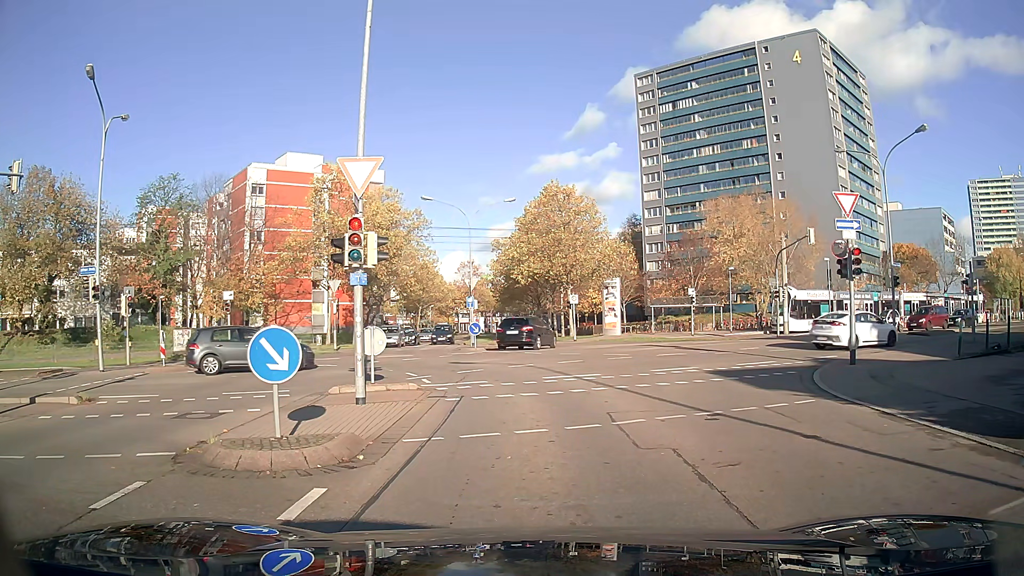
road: residential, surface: asphalt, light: Day
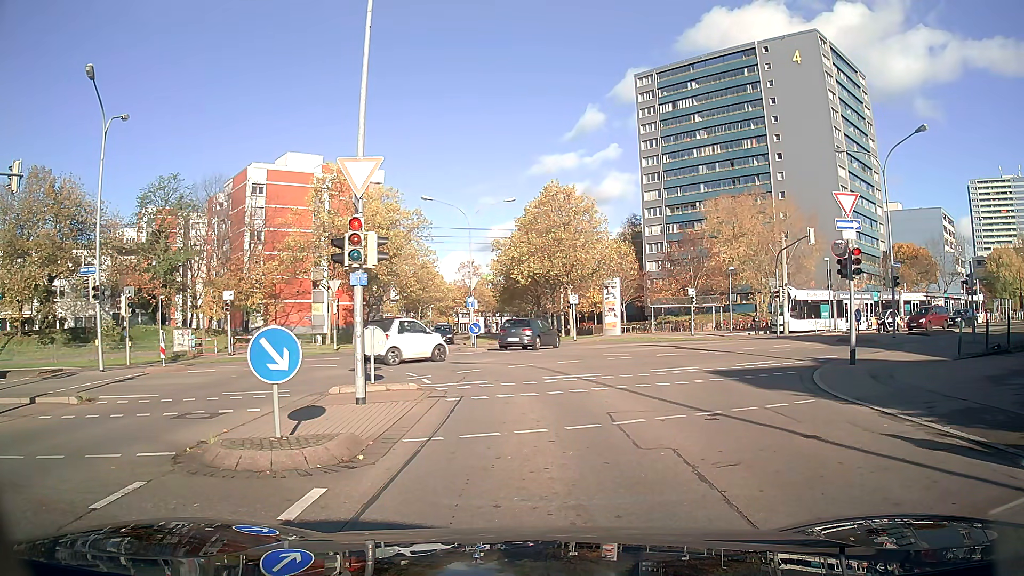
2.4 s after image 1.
(0.0, 0.0) m; 0°
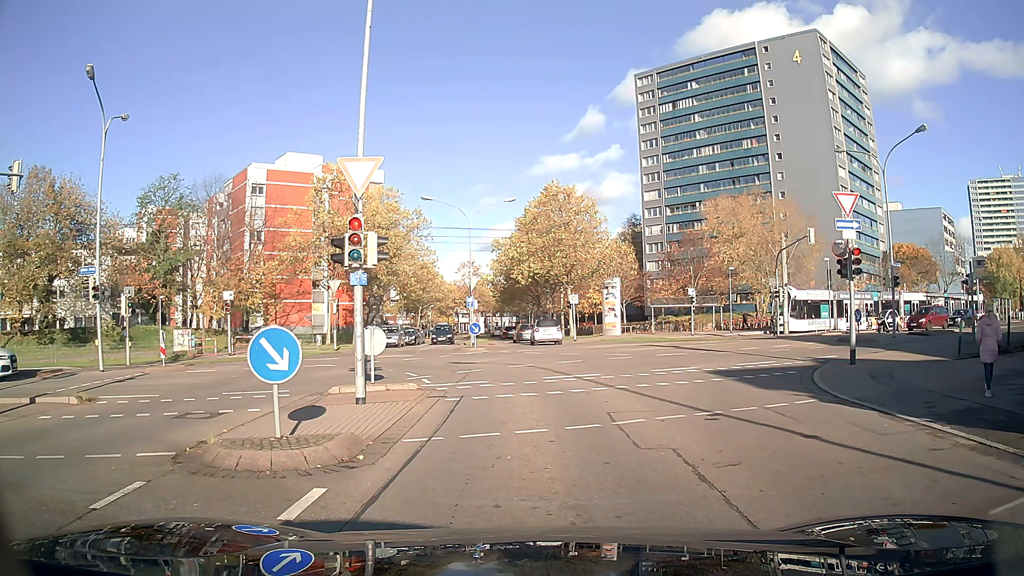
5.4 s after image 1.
(0.0, 0.0) m; 0°
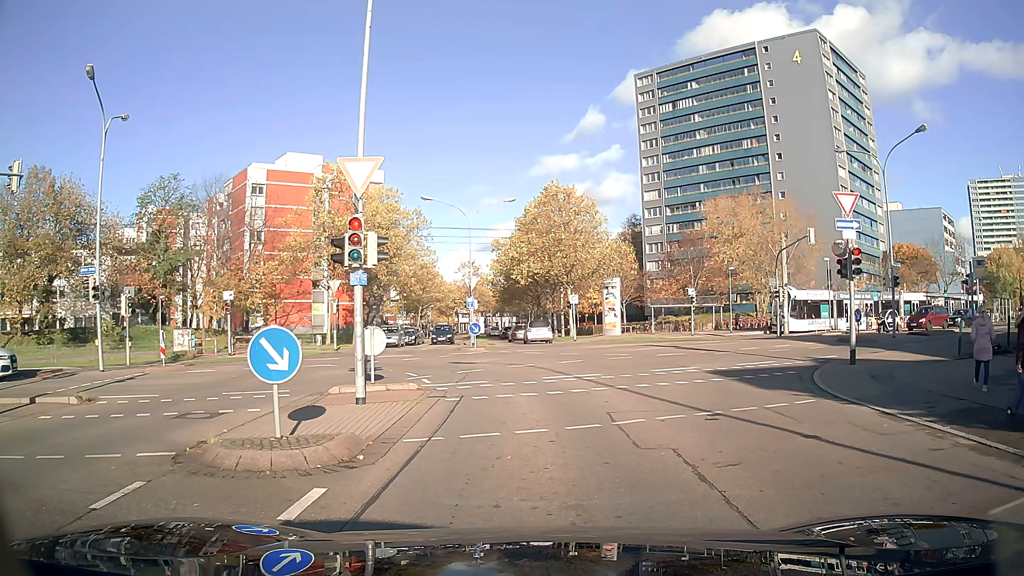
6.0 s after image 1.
(0.0, 0.0) m; 0°
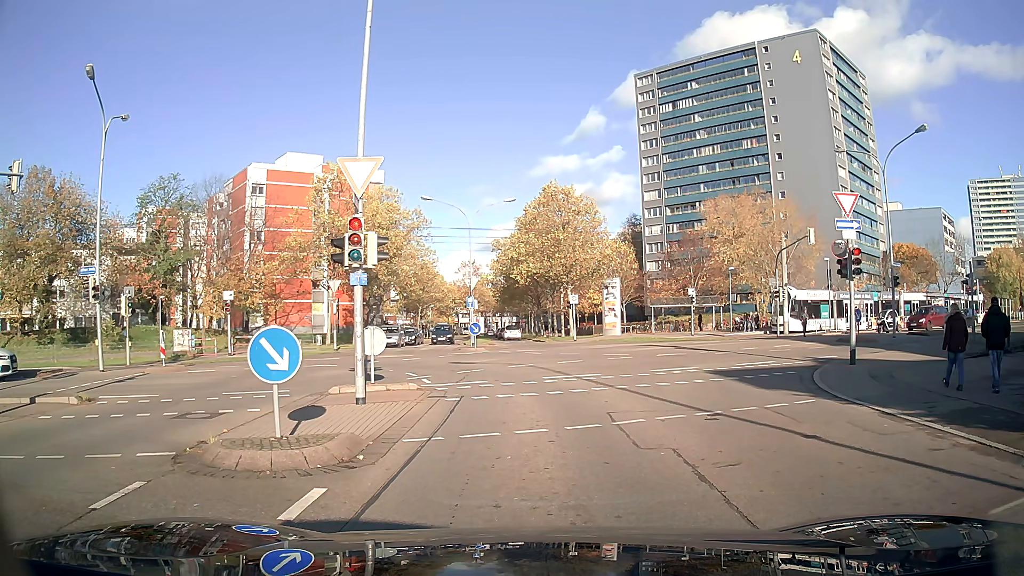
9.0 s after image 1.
(0.0, 0.0) m; 0°
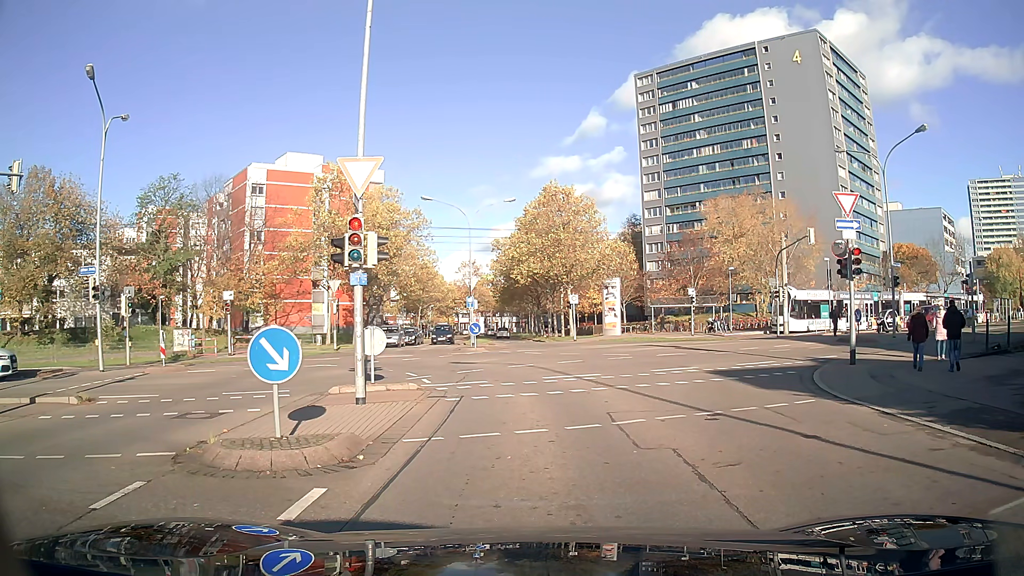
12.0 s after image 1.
(0.0, 0.0) m; 0°
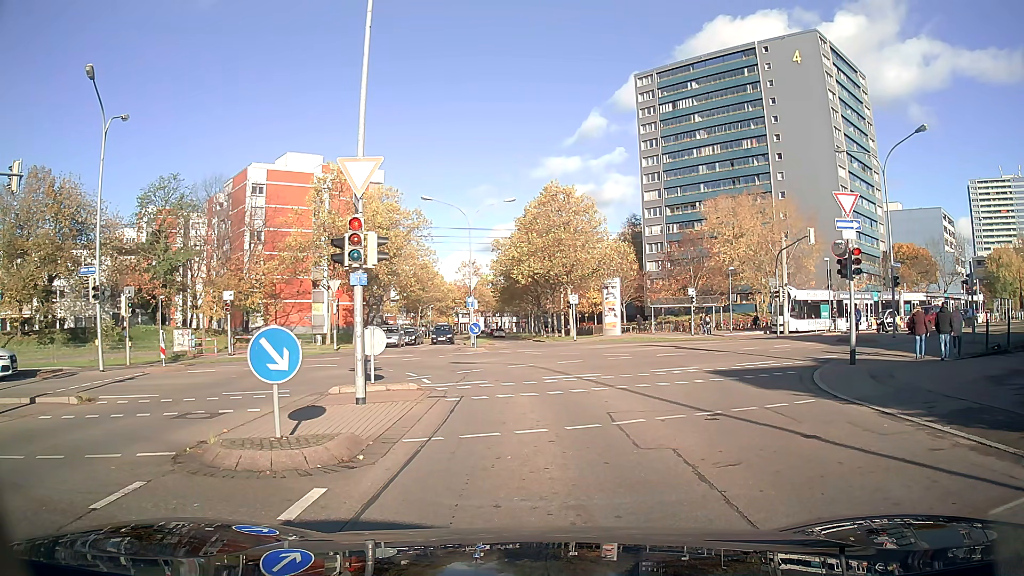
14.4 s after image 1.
(0.0, 0.0) m; 0°
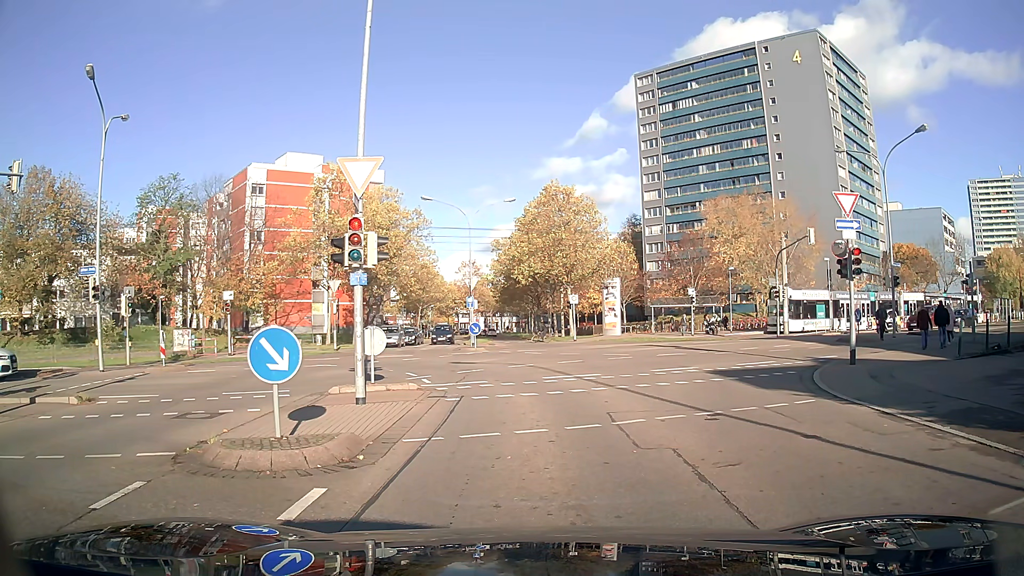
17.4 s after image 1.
(0.0, 0.0) m; 0°
(0, +10) (-2, +20) (-10, +25) (-19, +21) (-28, +17) (-37, +13) (-46, +8) (-55, +3) (-63, -2) (-72, -7) m
